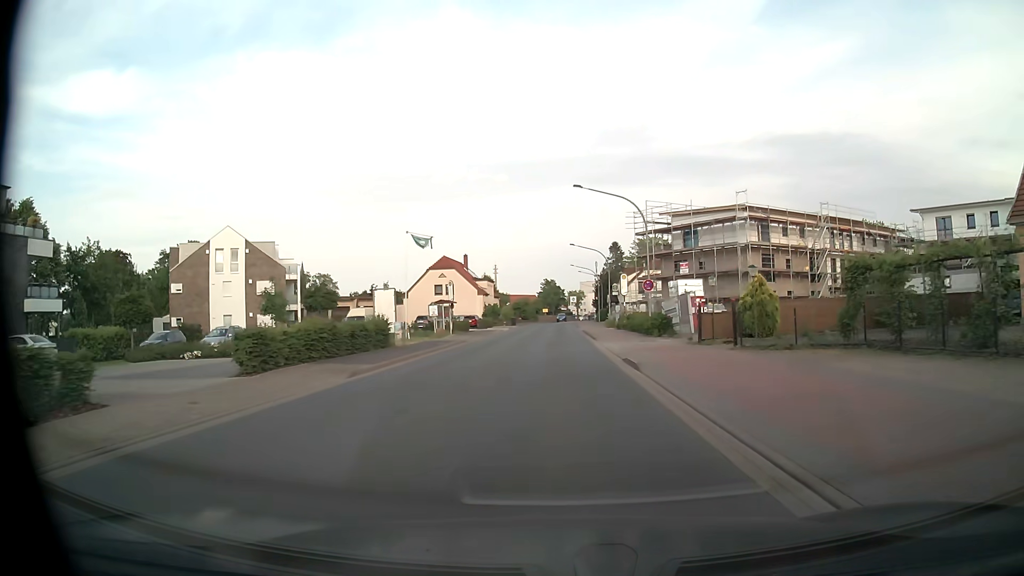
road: tertiary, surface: asphalt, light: Day
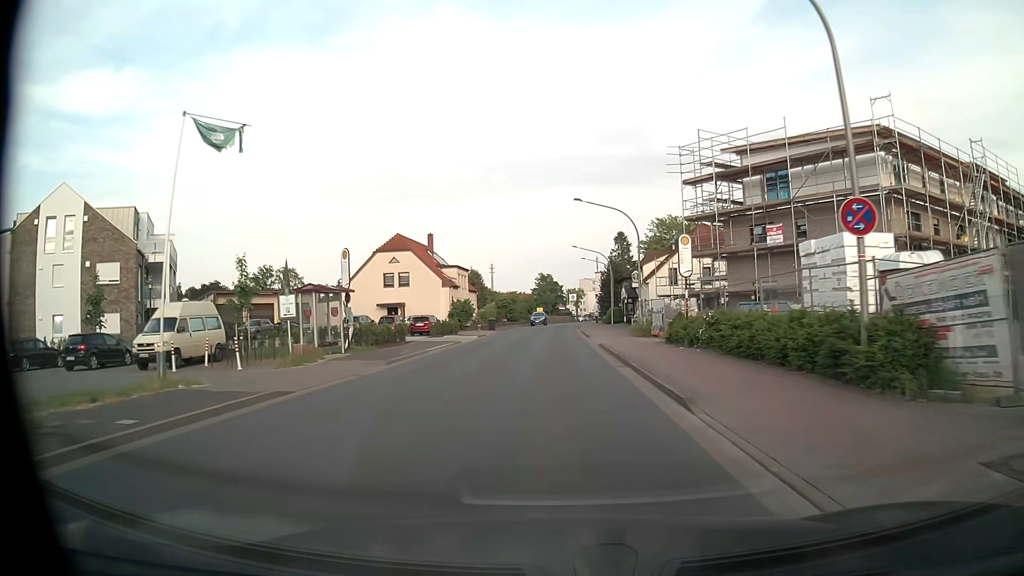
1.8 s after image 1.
(+0.1, +24.8) m; 0°
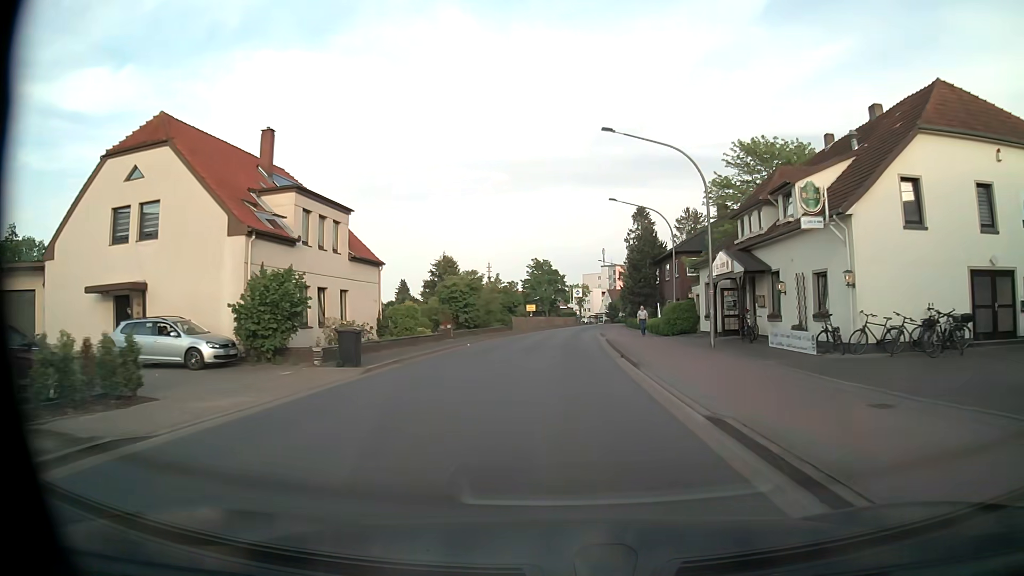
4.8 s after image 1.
(-0.1, +41.3) m; 0°
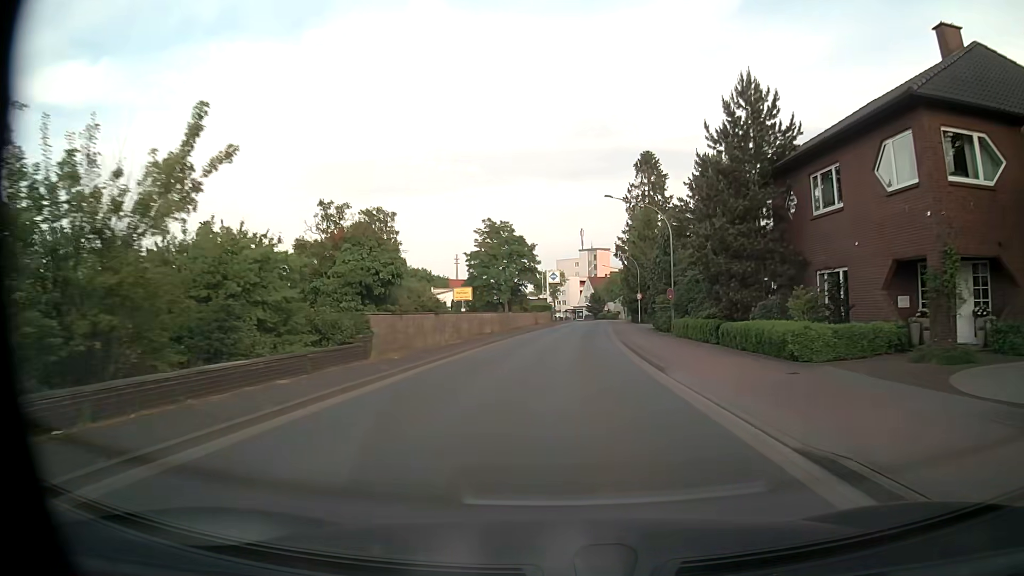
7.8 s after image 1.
(+0.3, +41.3) m; +2°
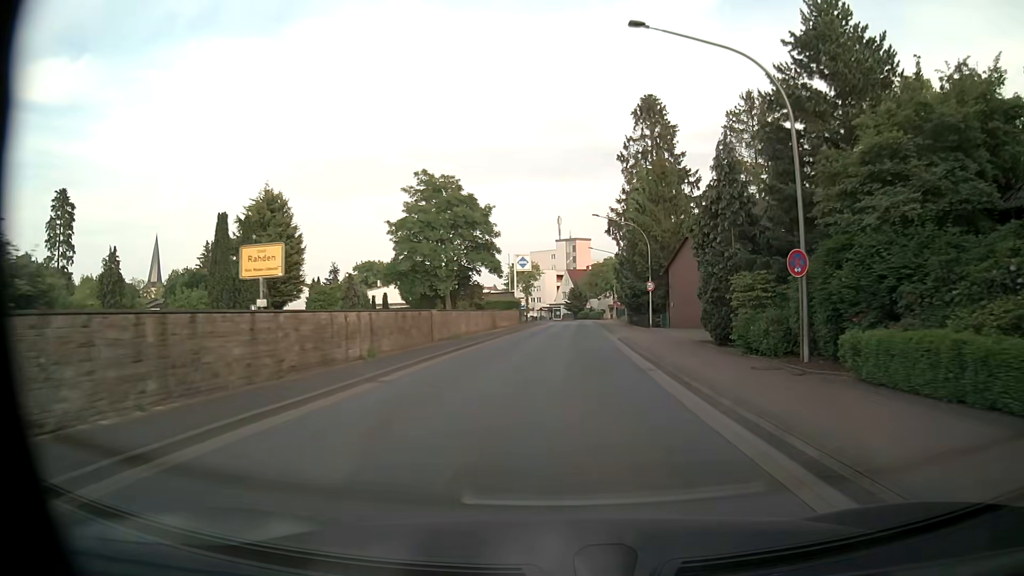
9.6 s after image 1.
(+0.5, +23.0) m; +2°
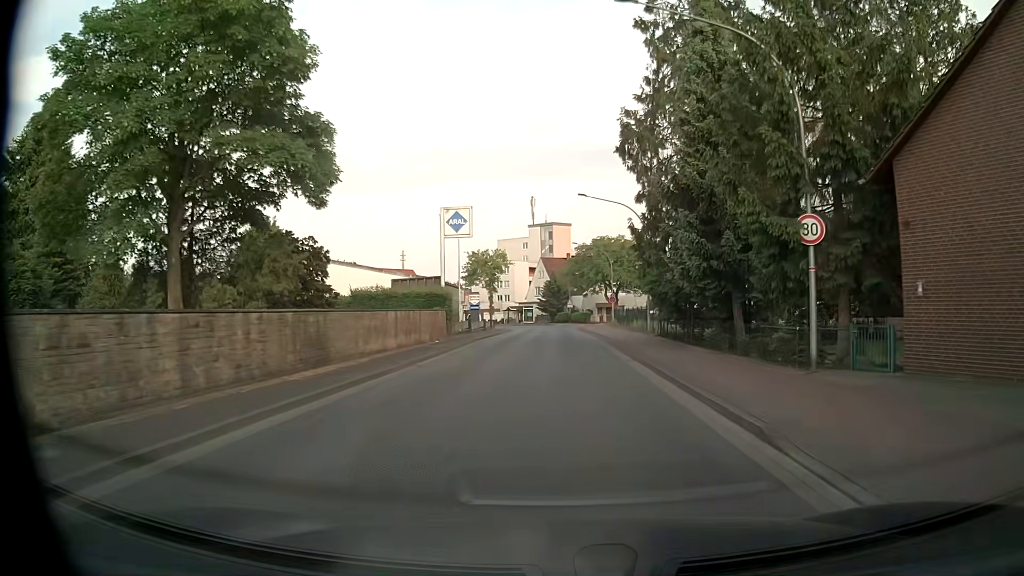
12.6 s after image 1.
(+0.6, +31.1) m; +2°
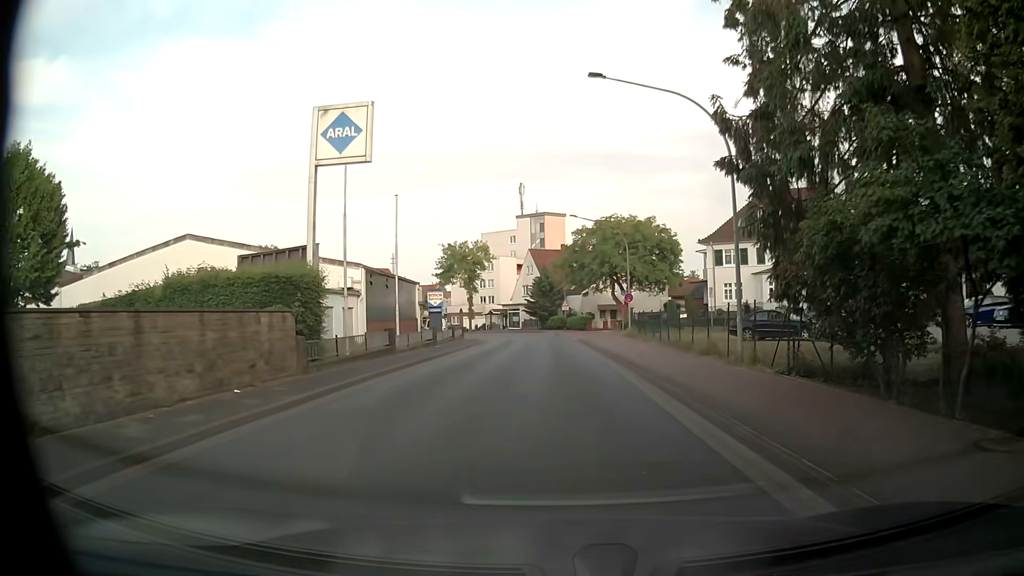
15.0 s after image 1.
(0.0, +19.2) m; 0°
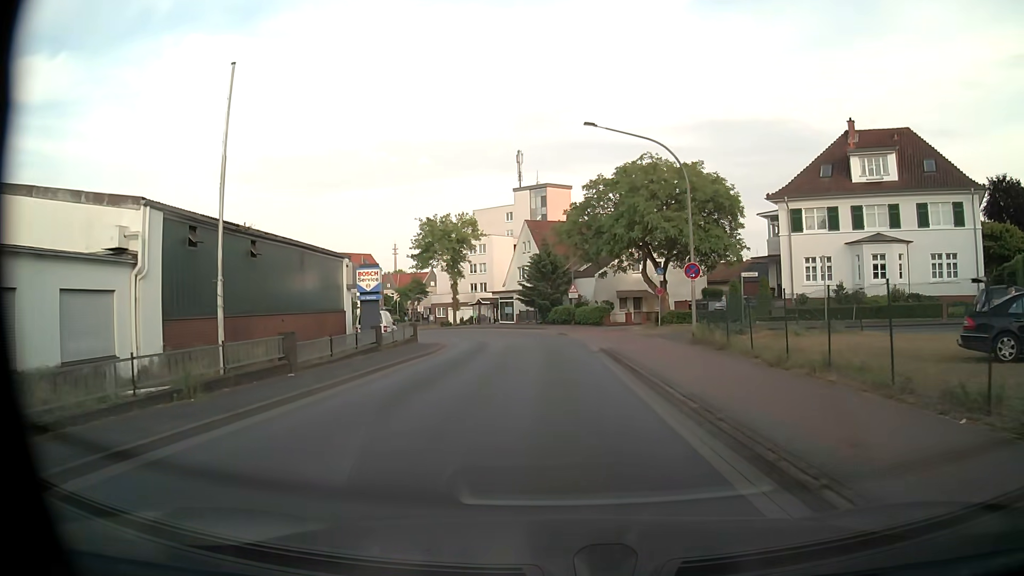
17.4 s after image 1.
(+0.2, +19.5) m; 0°
(0, +10) (0, +20) (0, +30) (-2, +40) (-4, +50) (-9, +59) (-14, +67) (-19, +76) (-23, +85) (-25, +95) m
